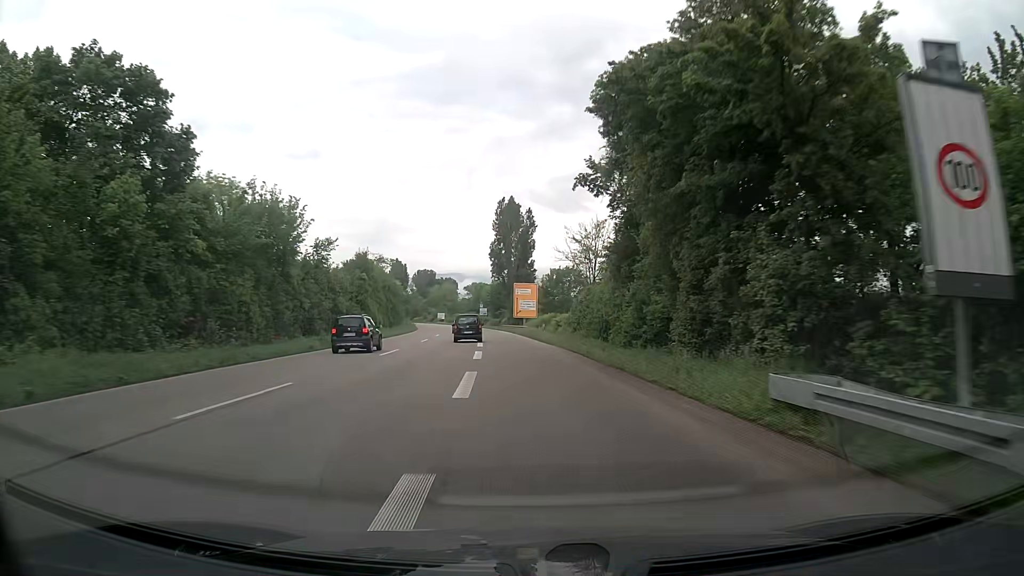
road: trunk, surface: asphalt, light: Day
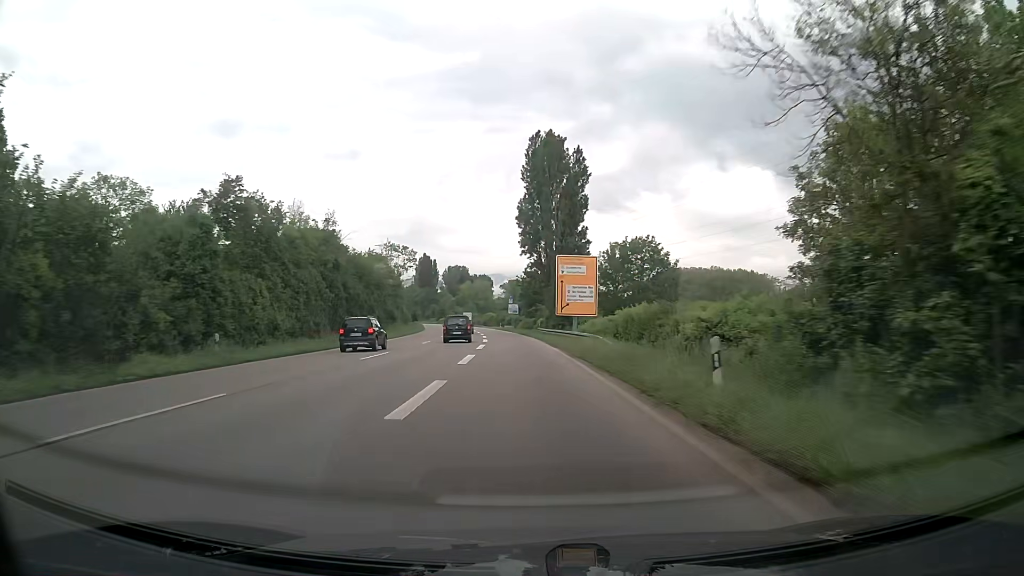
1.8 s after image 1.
(-1.0, +38.8) m; -3°
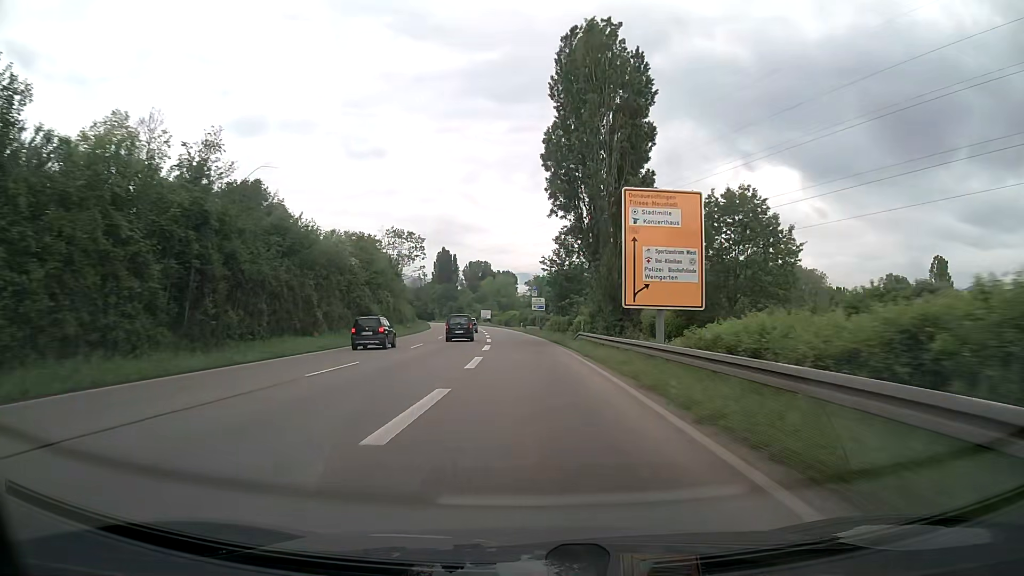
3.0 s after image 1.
(-0.6, +26.0) m; -2°
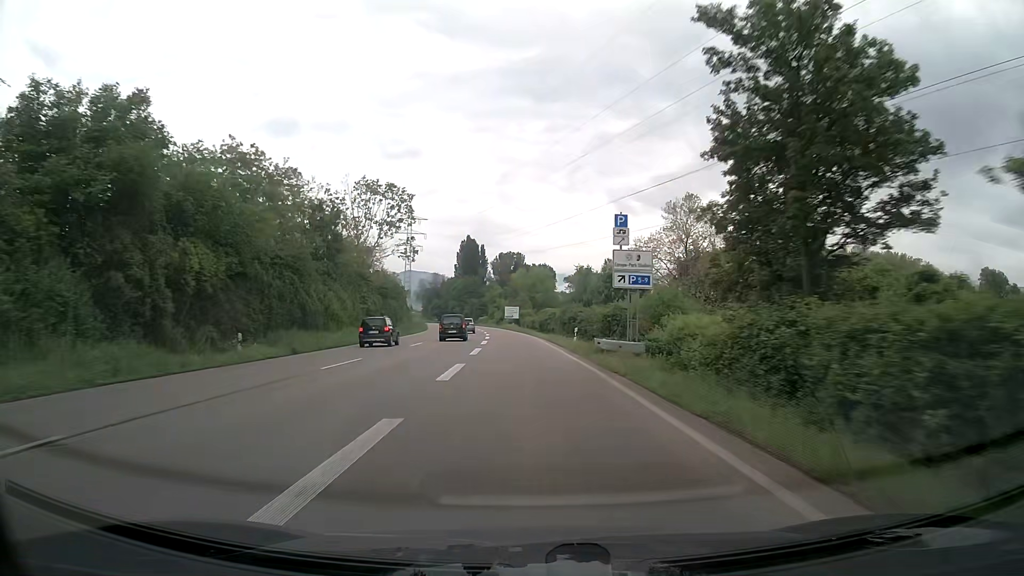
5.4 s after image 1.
(-1.6, +52.3) m; -3°
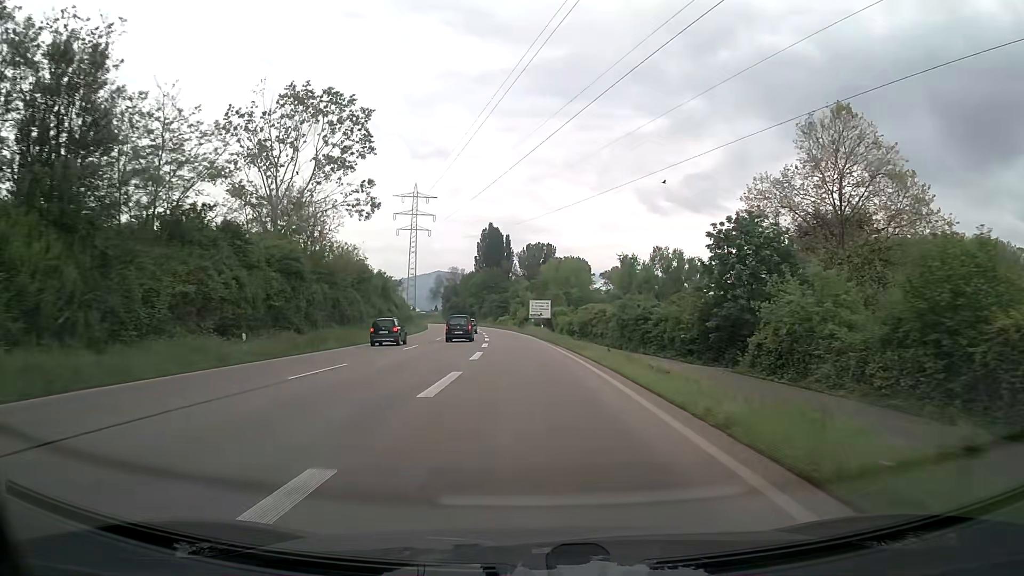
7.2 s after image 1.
(-0.8, +39.4) m; -2°
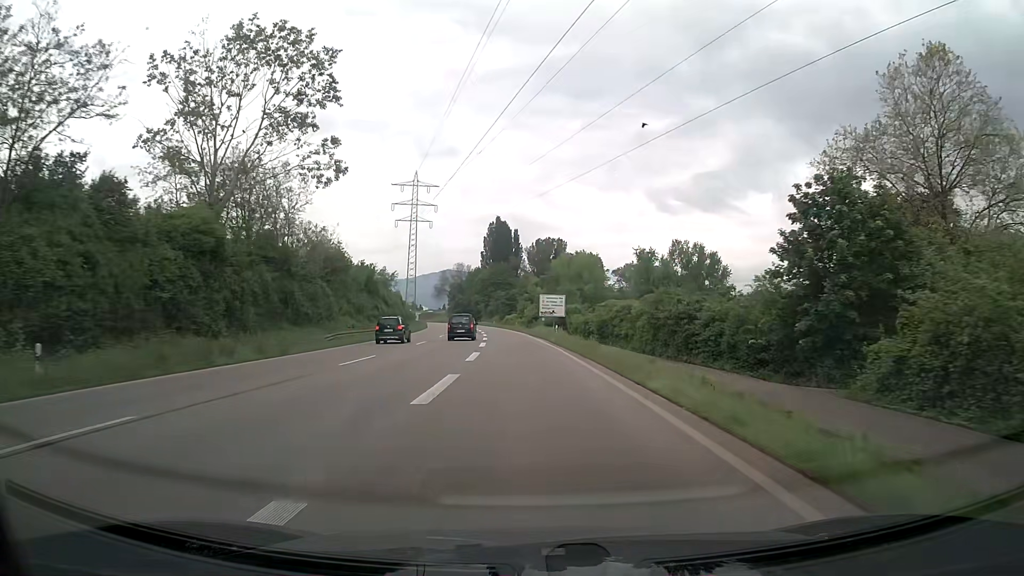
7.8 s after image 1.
(-0.1, +13.2) m; -1°
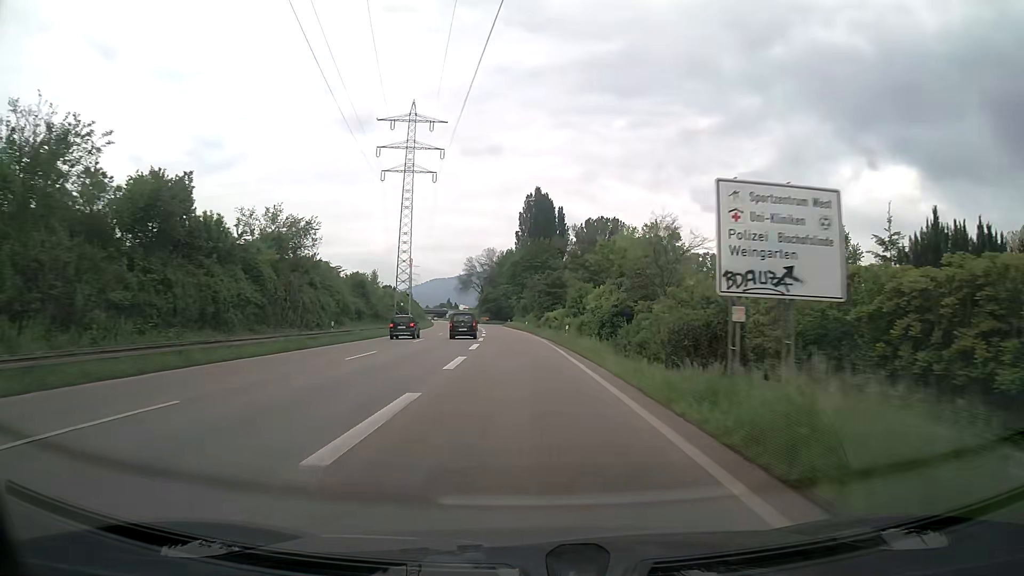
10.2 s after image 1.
(-1.5, +52.8) m; -4°
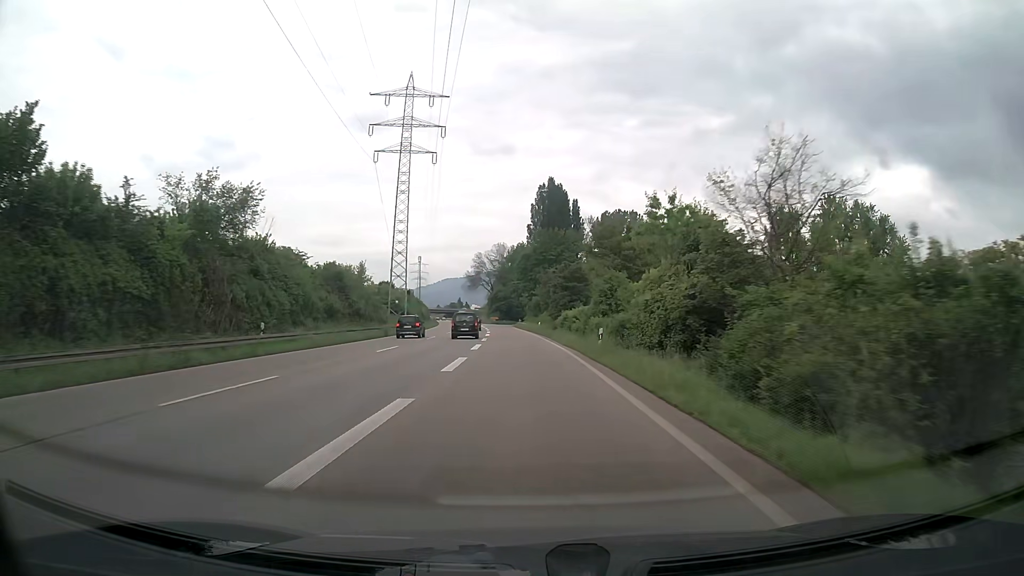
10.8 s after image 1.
(-0.1, +12.8) m; -1°
(0, +10) (0, +20) (0, +30) (-1, +40) (-1, +50) (-2, +60) (-2, +70) (-3, +80) (-4, +90) (-4, +100) m
